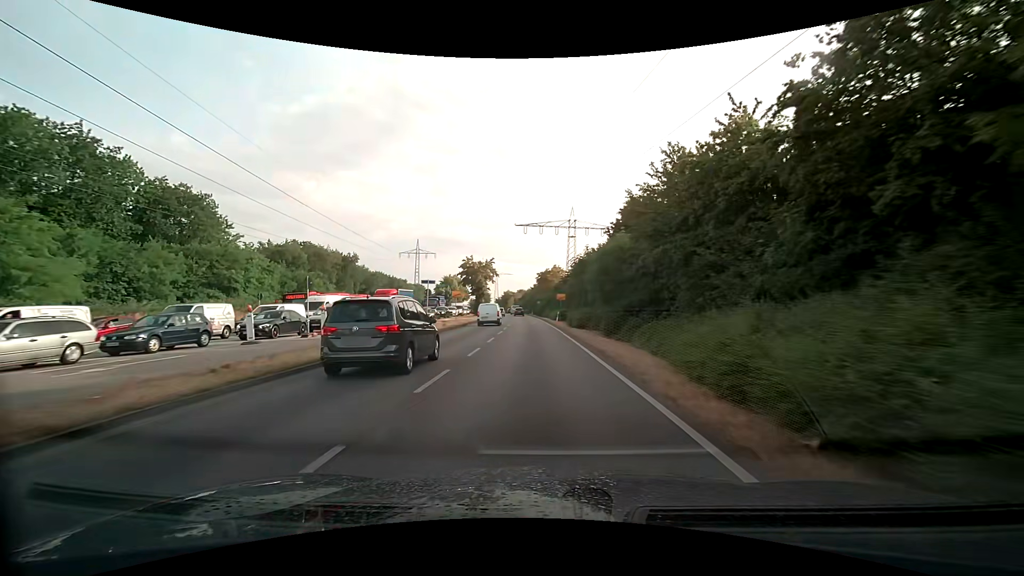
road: primary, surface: asphalt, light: Day
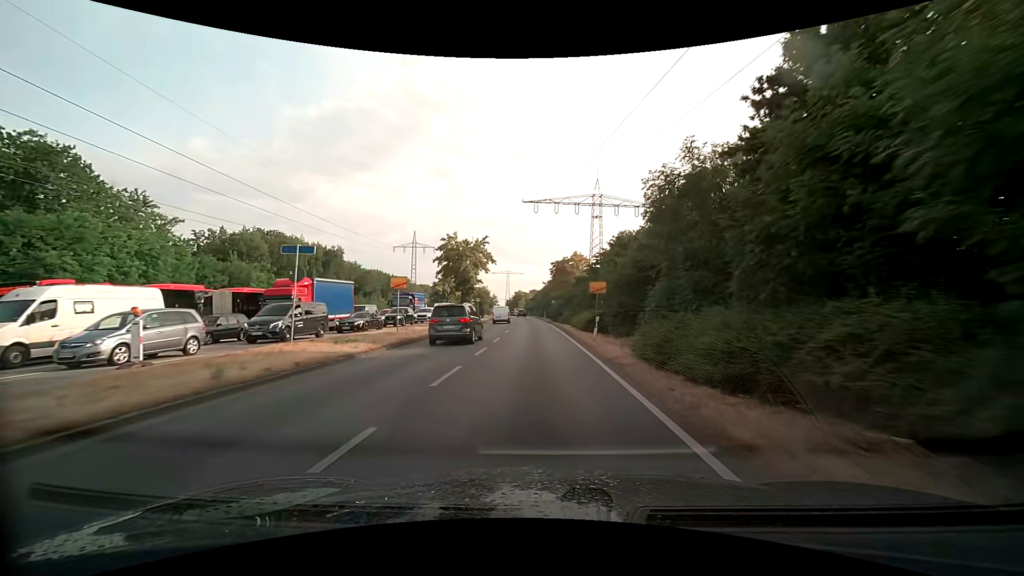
(-0.4, +23.6) m; -2°
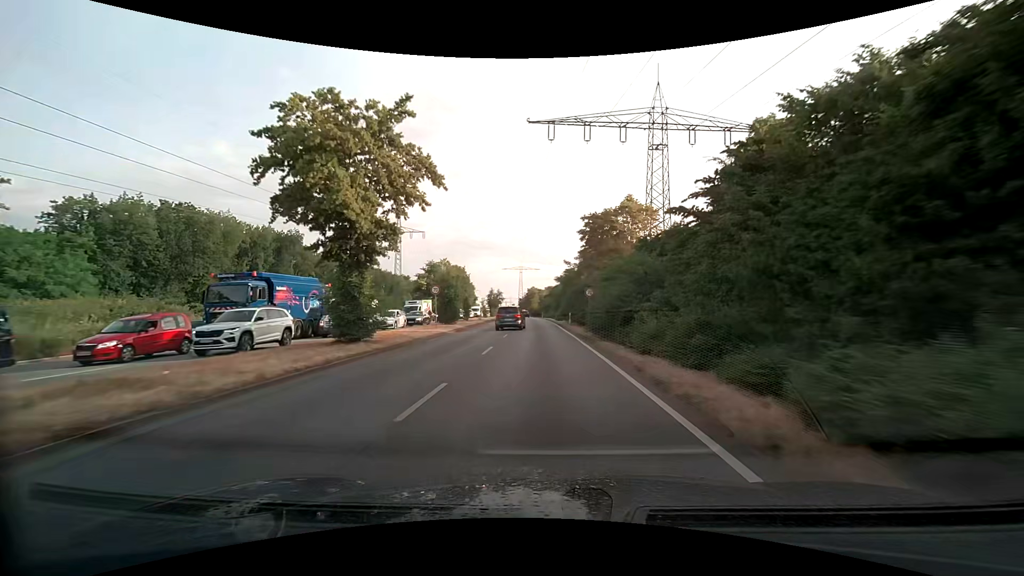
(-0.4, +33.2) m; -2°
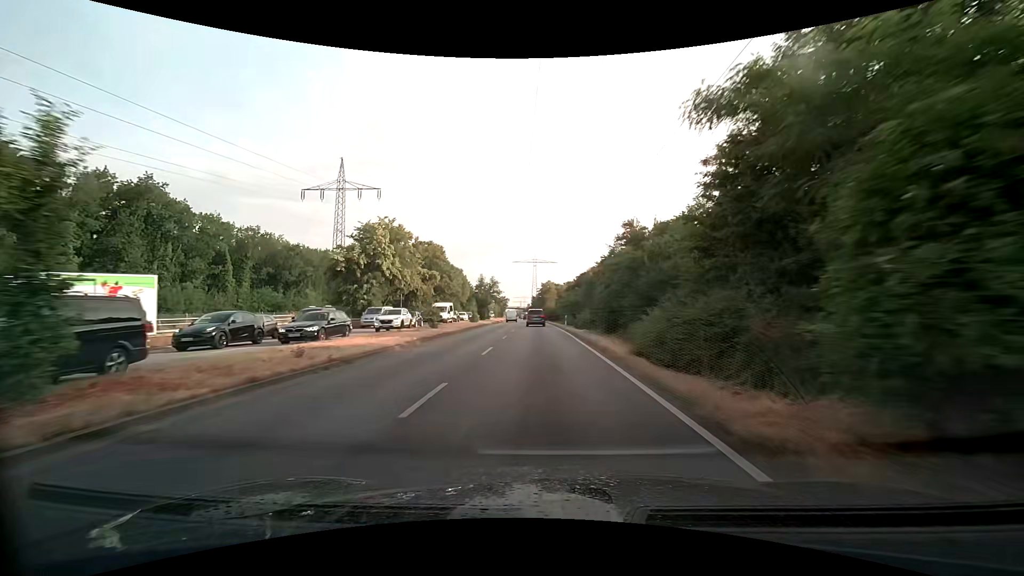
(-0.7, +45.7) m; -2°
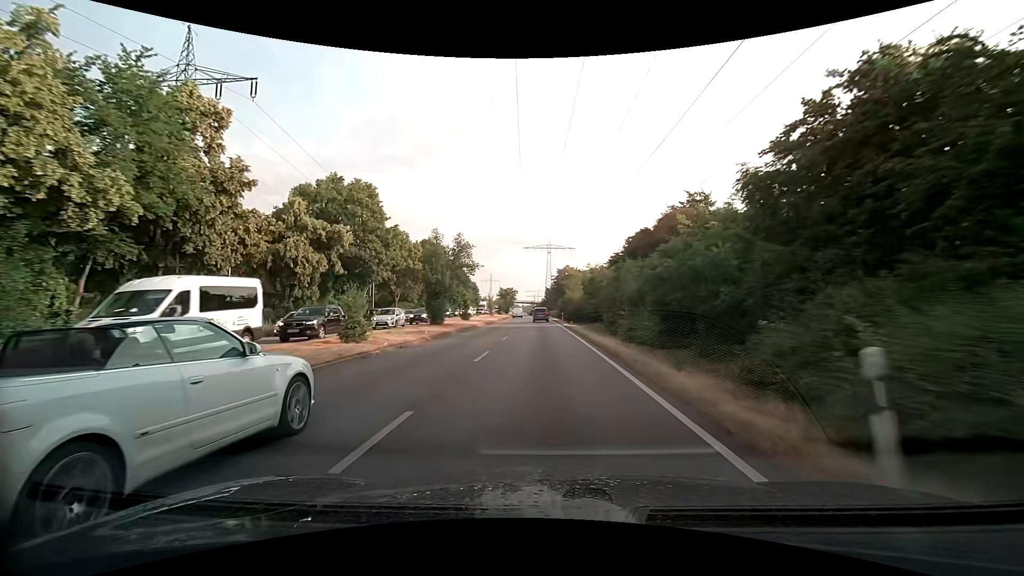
(-0.5, +39.0) m; -2°
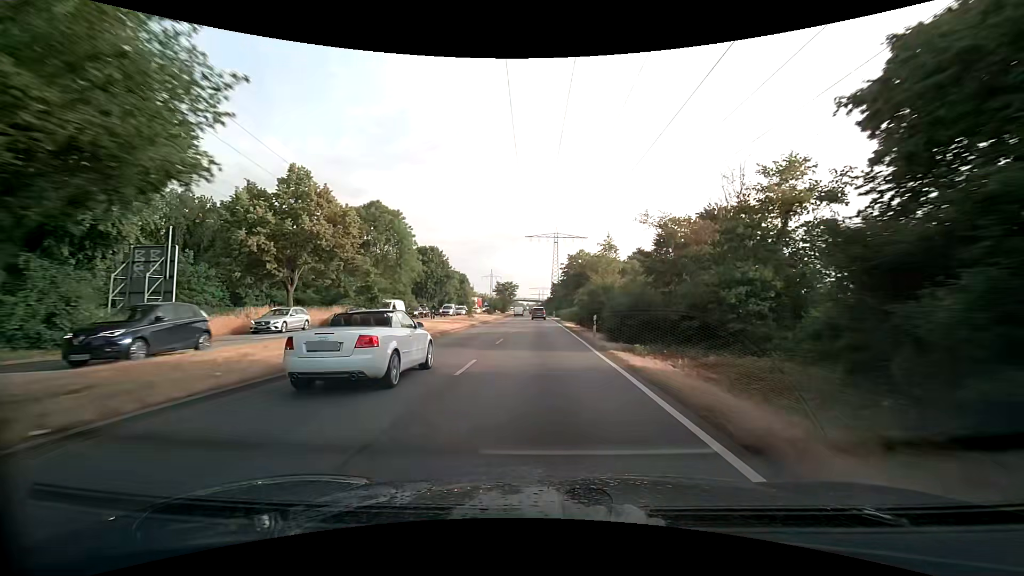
(-0.2, +30.2) m; -1°
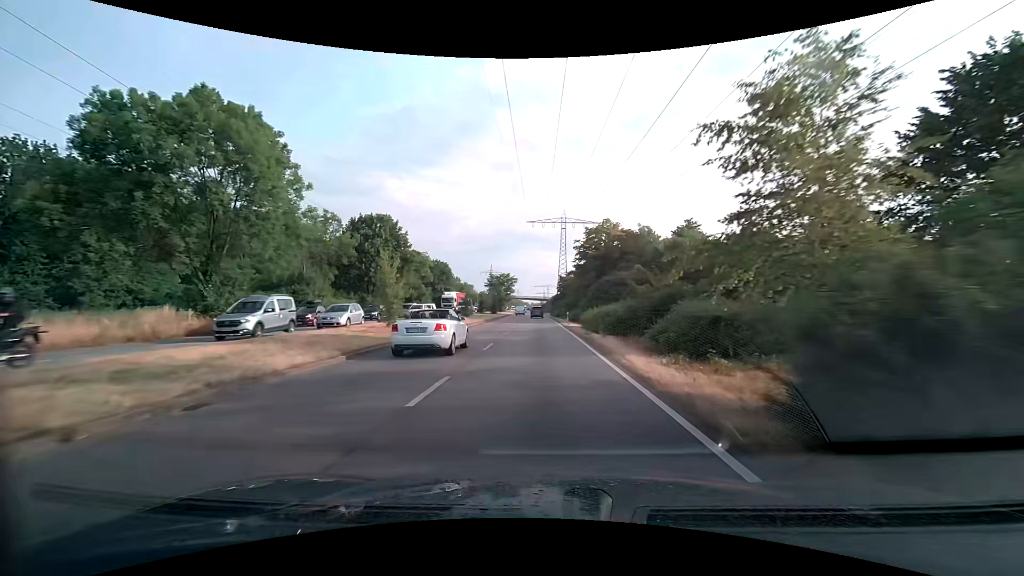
(-0.2, +30.7) m; -1°
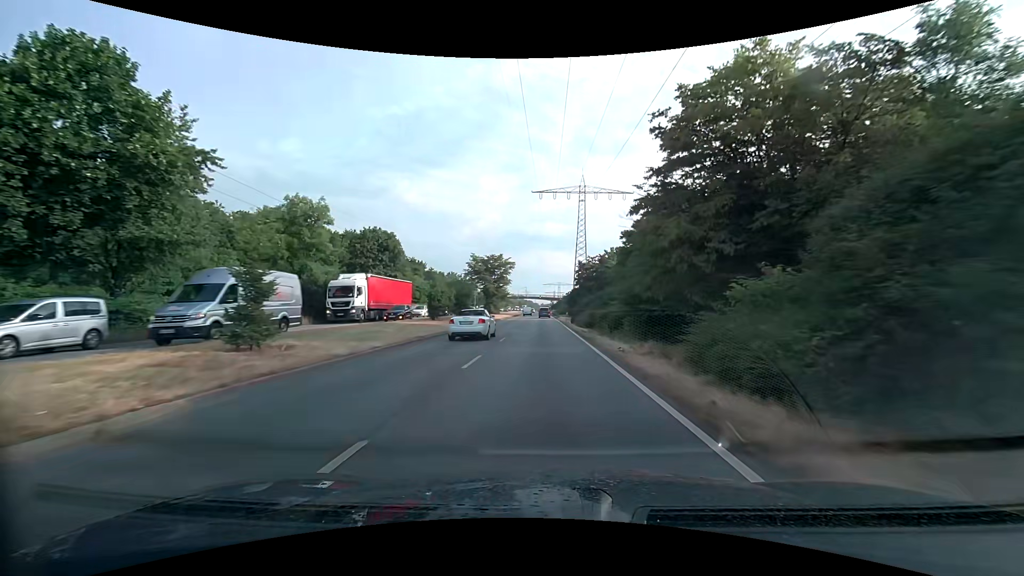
(-0.3, +41.4) m; -1°
(0, +10) (0, +20) (0, +30) (0, +40) (0, +50) (0, +60) (0, +70) (0, +80) (0, +90) (0, +100) m
